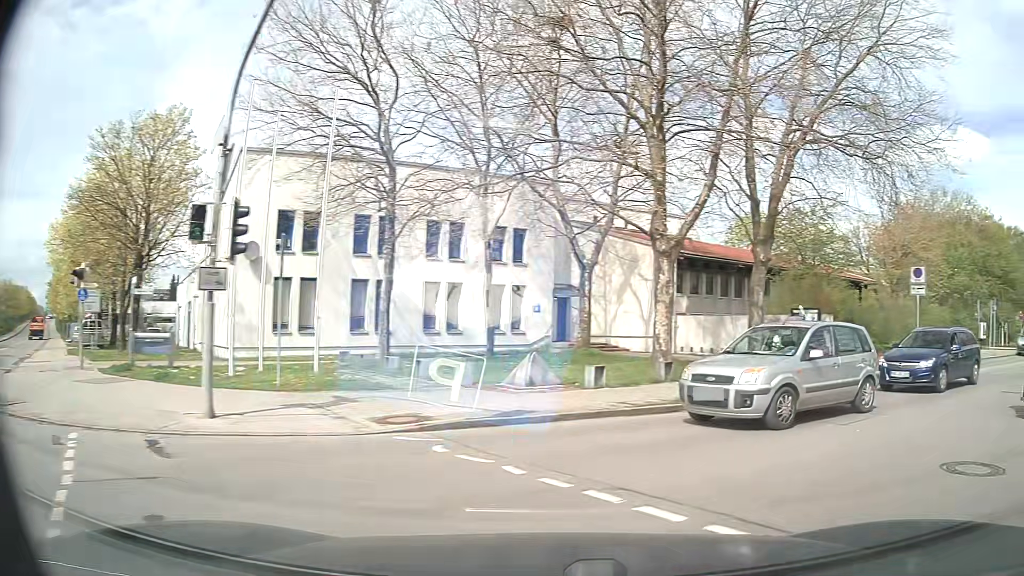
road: secondary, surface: asphalt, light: Day
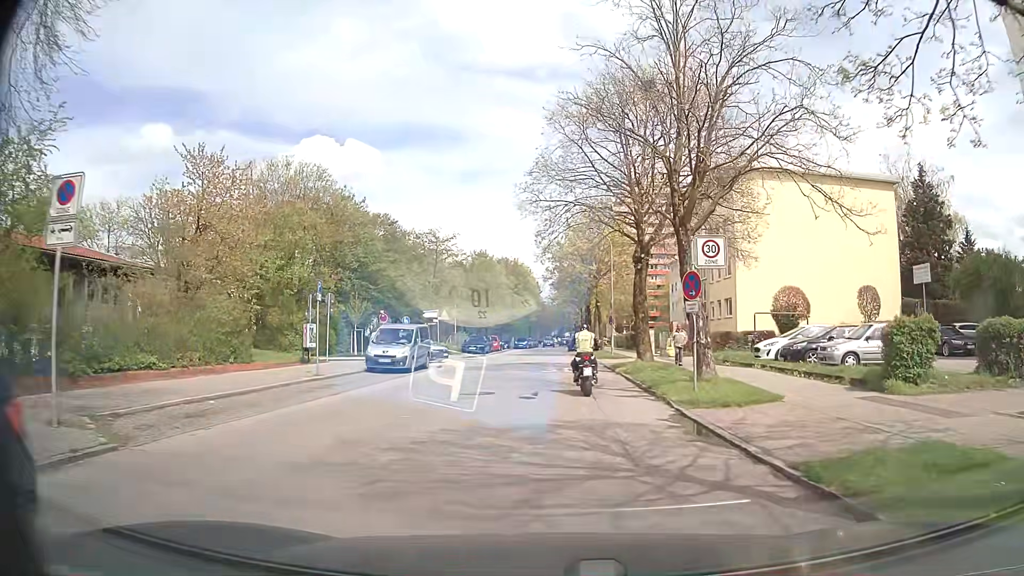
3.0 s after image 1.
(+10.2, +11.9) m; +56°
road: residential
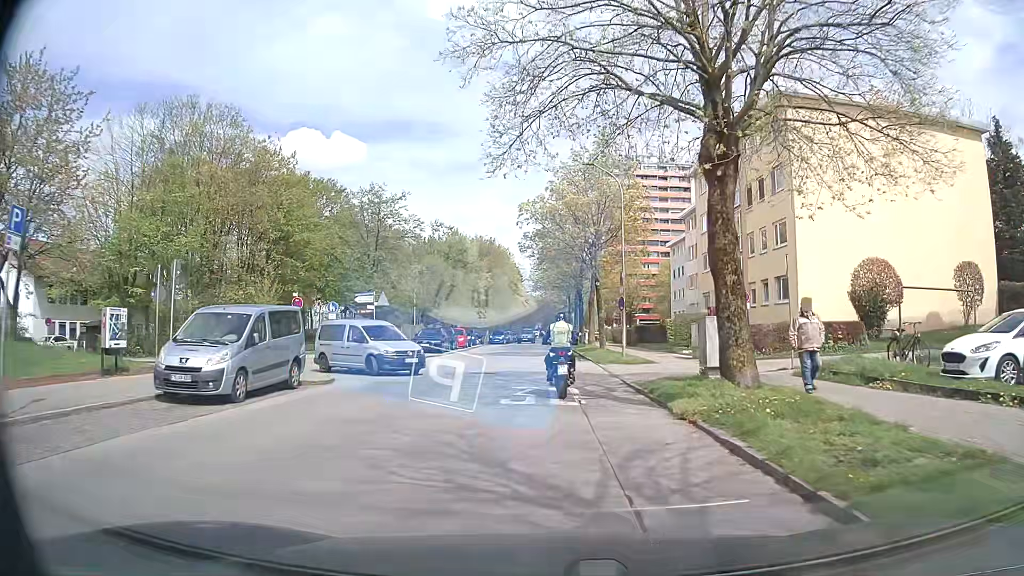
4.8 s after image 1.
(+0.6, +14.1) m; +3°
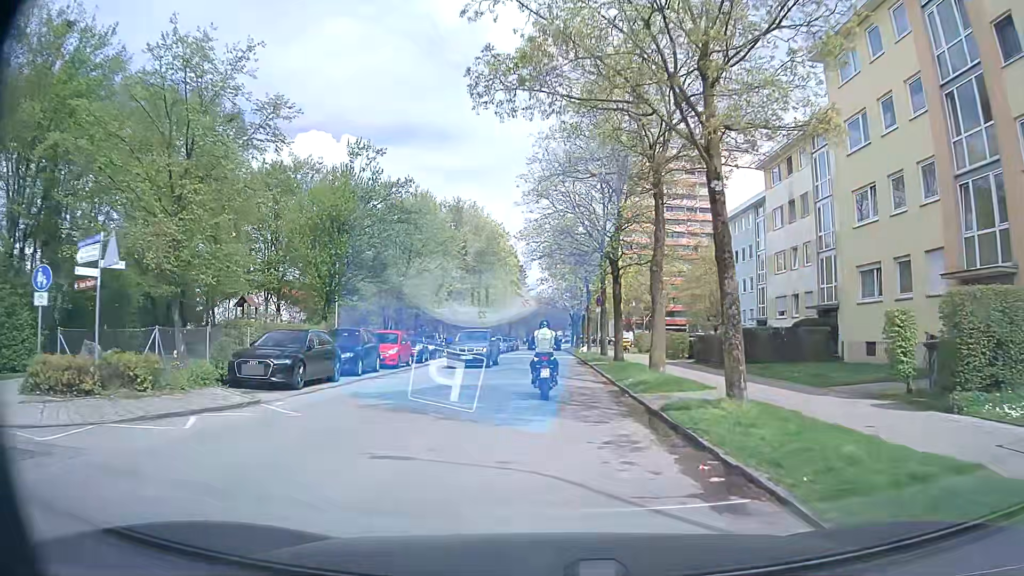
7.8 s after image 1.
(+0.1, +24.0) m; -1°
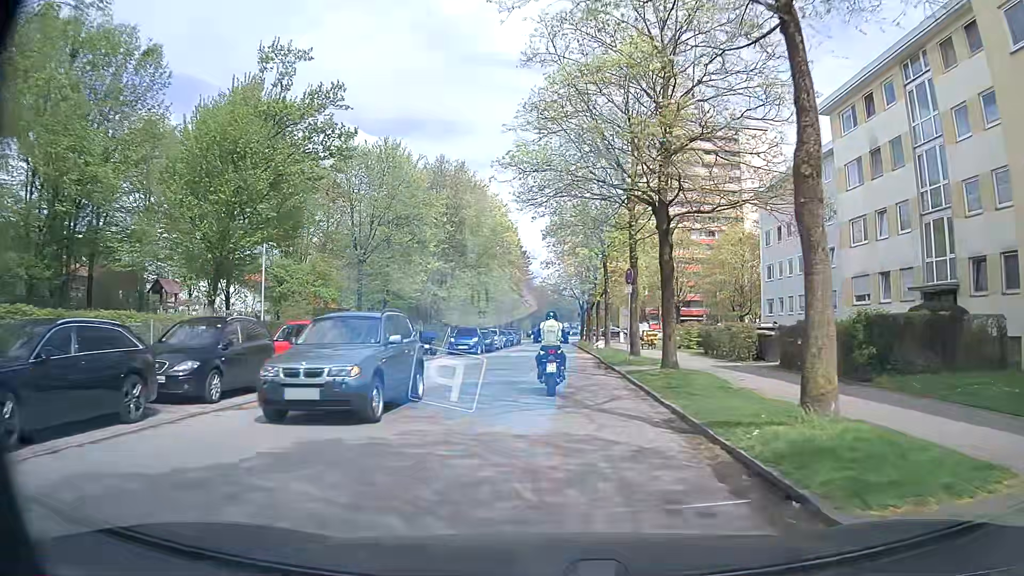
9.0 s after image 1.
(0.0, +10.6) m; -1°
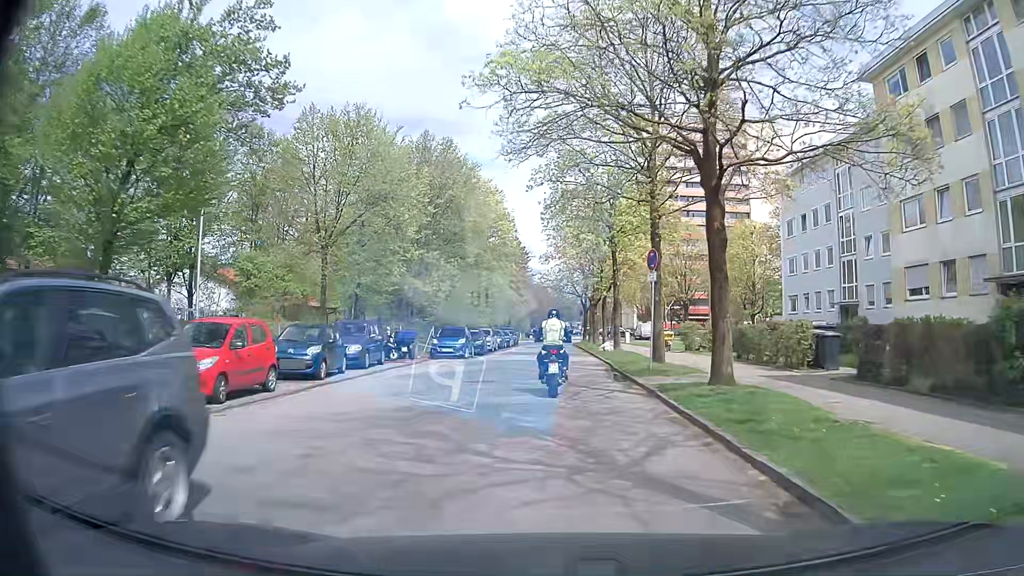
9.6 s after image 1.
(0.0, +5.3) m; +1°
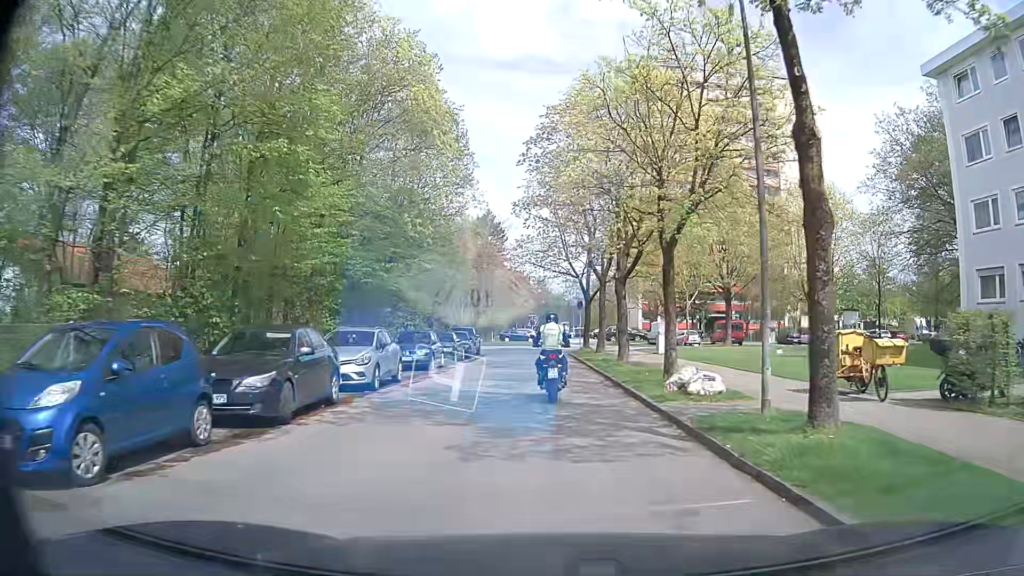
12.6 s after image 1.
(-0.1, +25.3) m; 0°
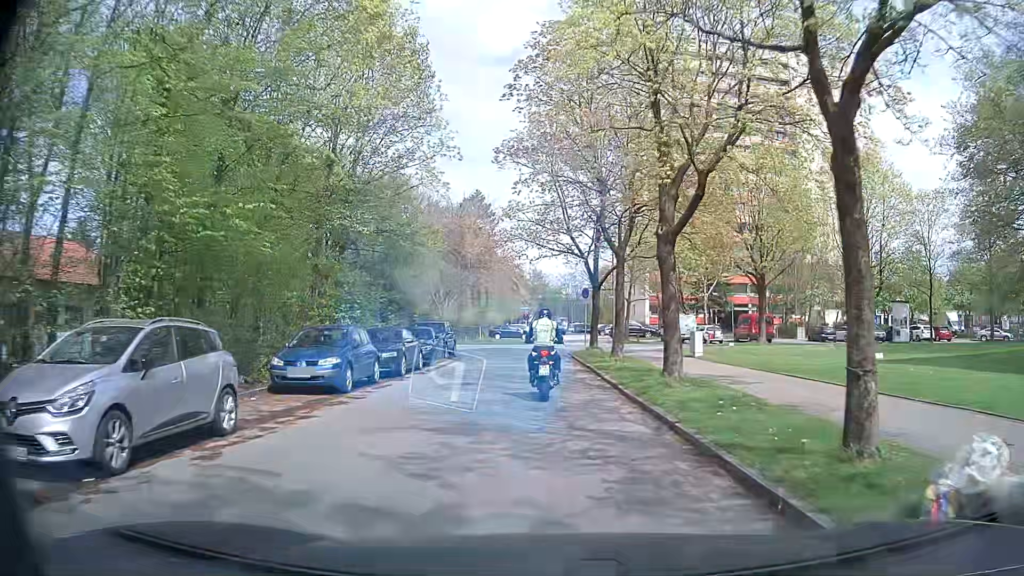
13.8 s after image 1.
(+0.1, +9.9) m; +1°
